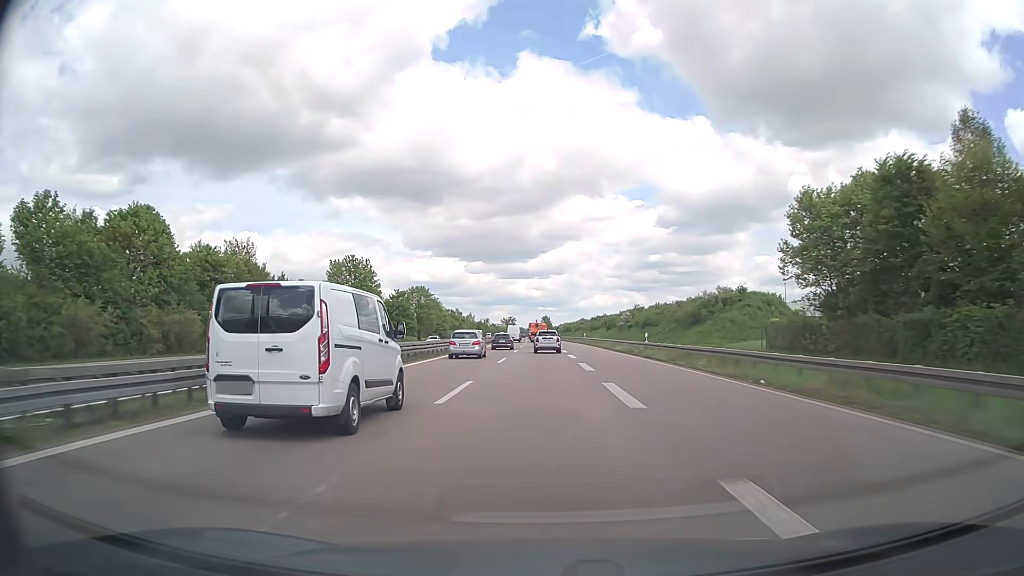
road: trunk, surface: asphalt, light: Day
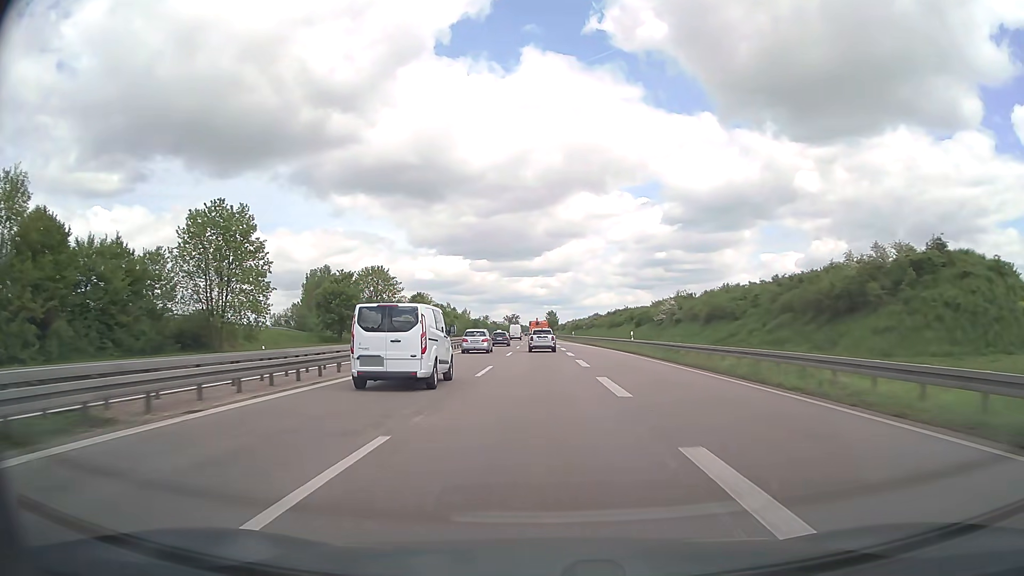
(-0.2, +46.3) m; 0°
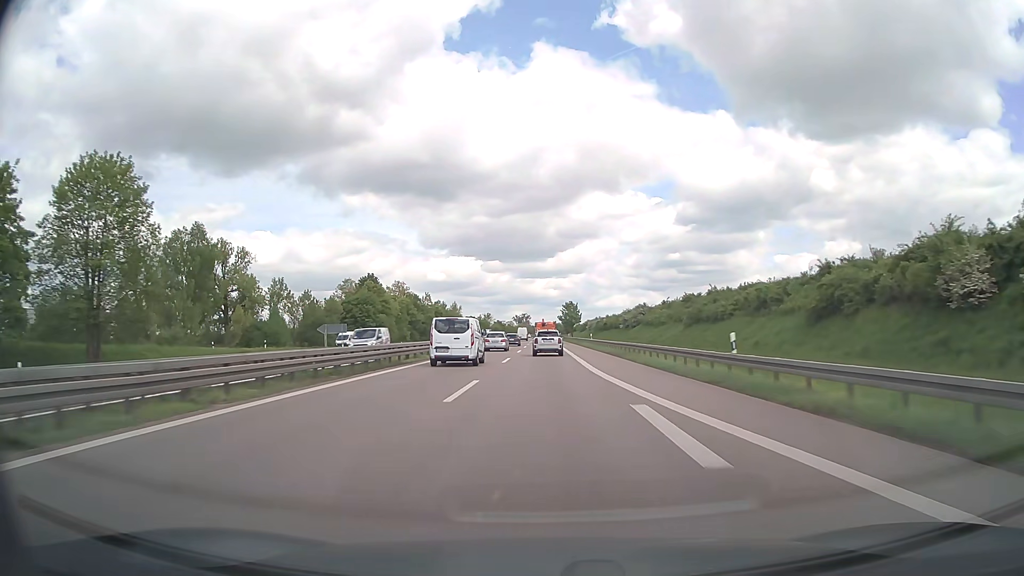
(-0.7, +79.5) m; -1°
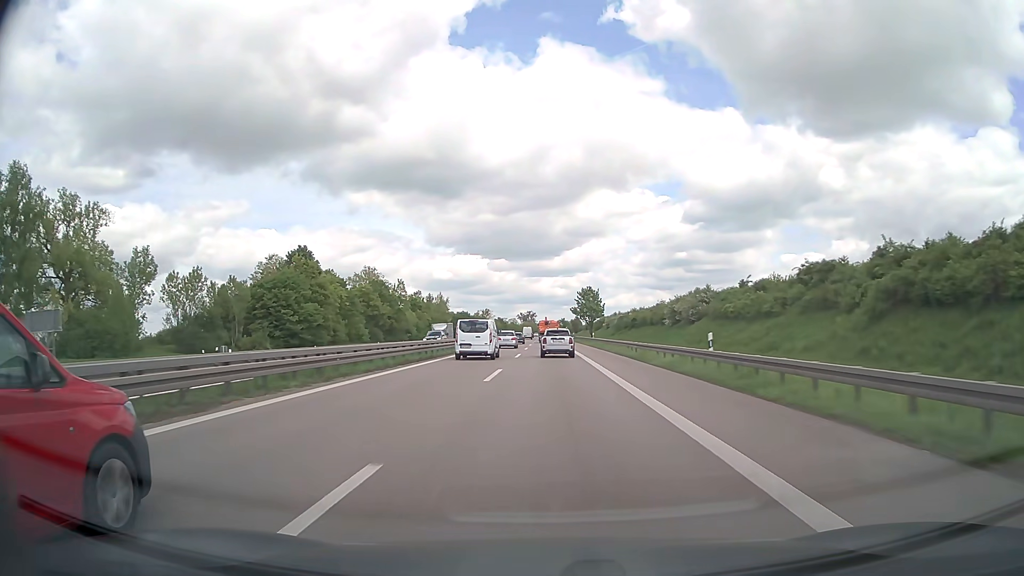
(-0.2, +48.6) m; -1°
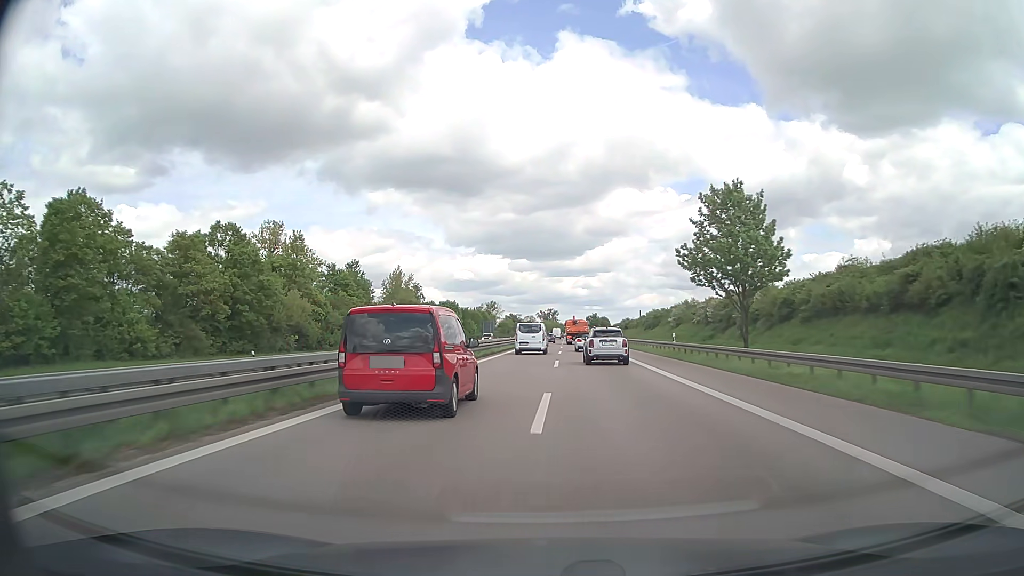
(-1.2, +81.7) m; -2°
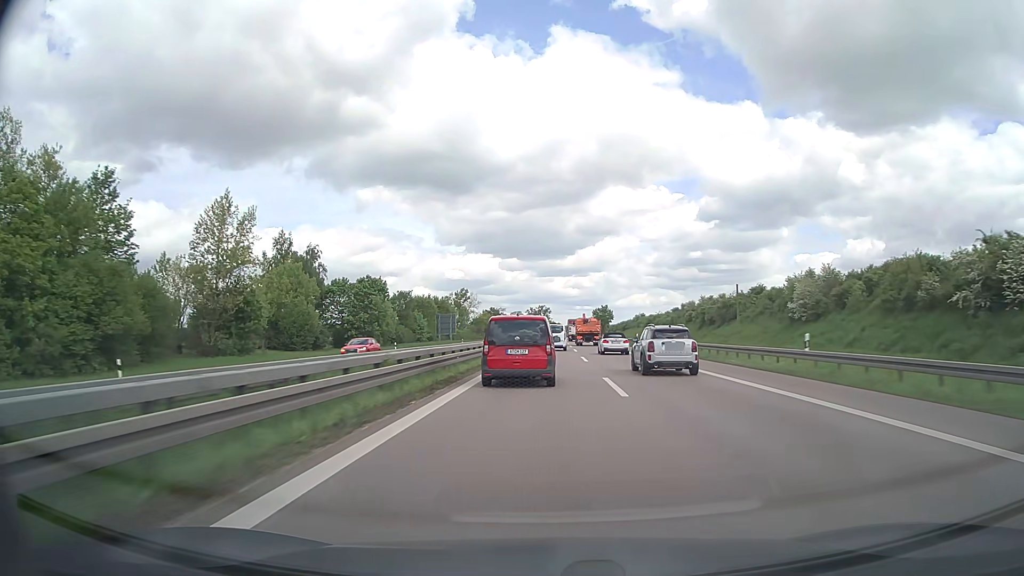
(+0.2, +66.9) m; +1°
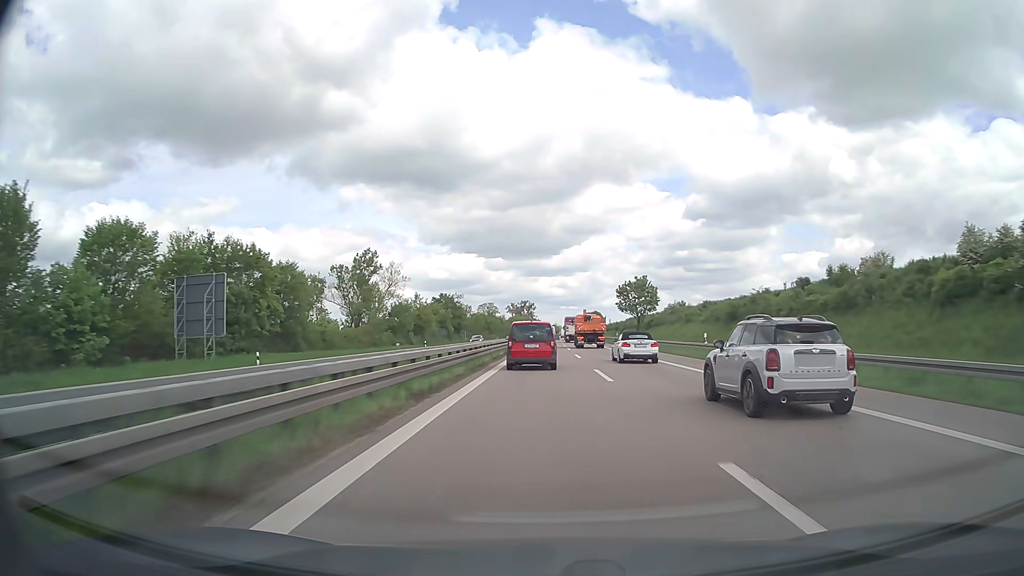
(+1.4, +85.6) m; +1°
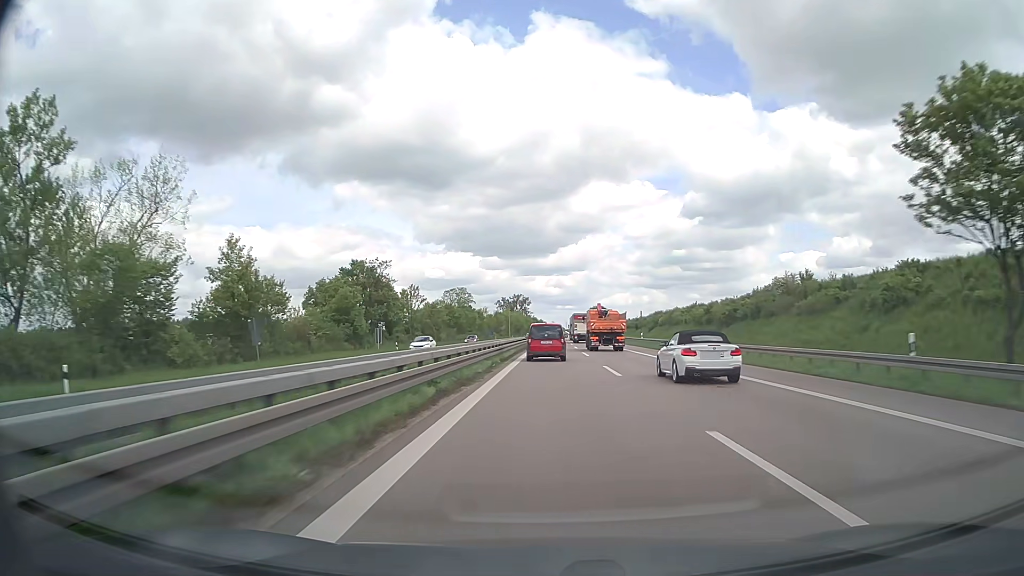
(0.0, +69.8) m; 0°
(0, +10) (0, +20) (0, +30) (0, +40) (0, +50) (+1, +60) (+1, +70) (+1, +80) (+1, +90) (+1, +100) m
